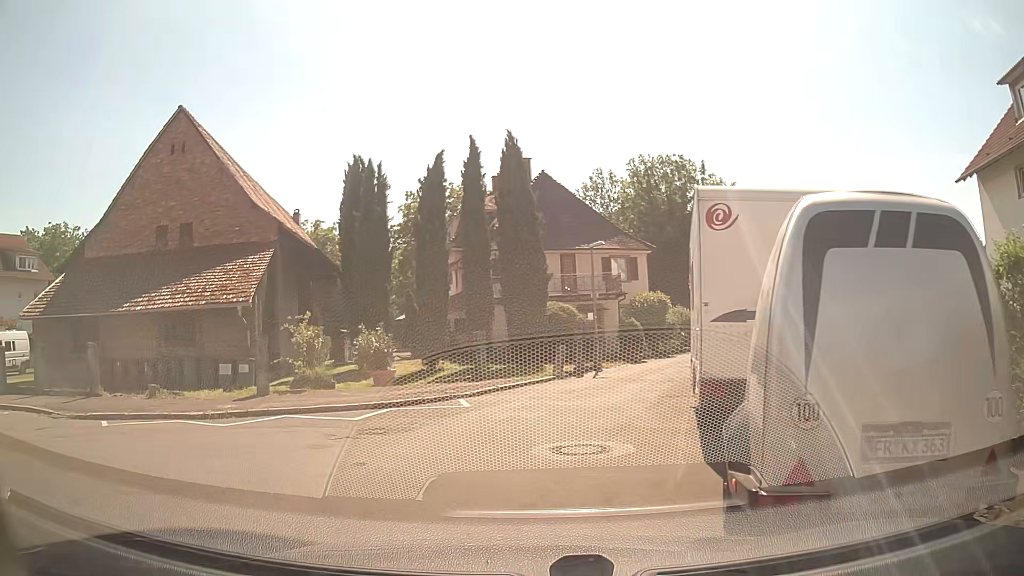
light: Day
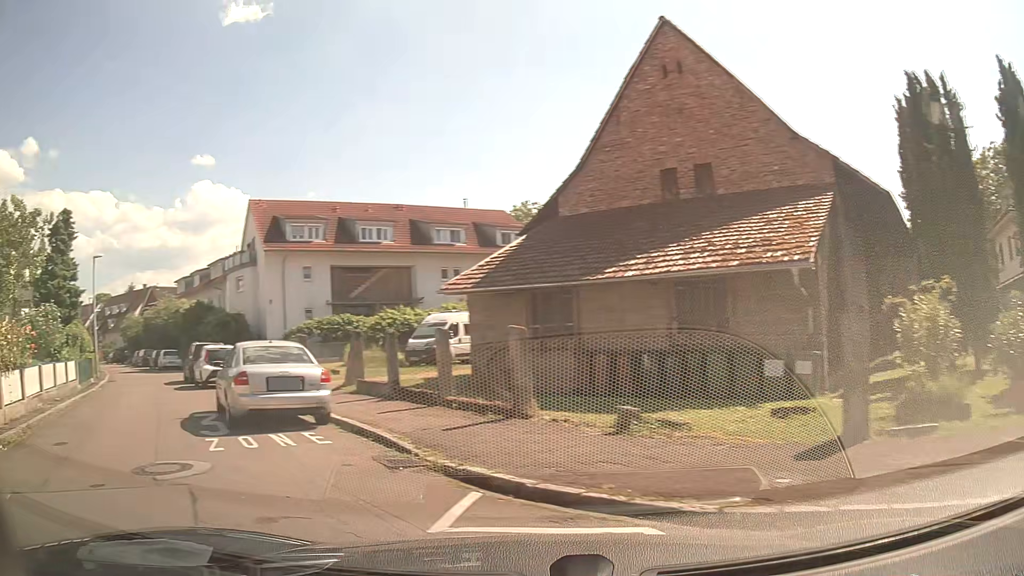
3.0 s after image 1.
(-2.2, +7.6) m; -47°
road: residential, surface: asphalt
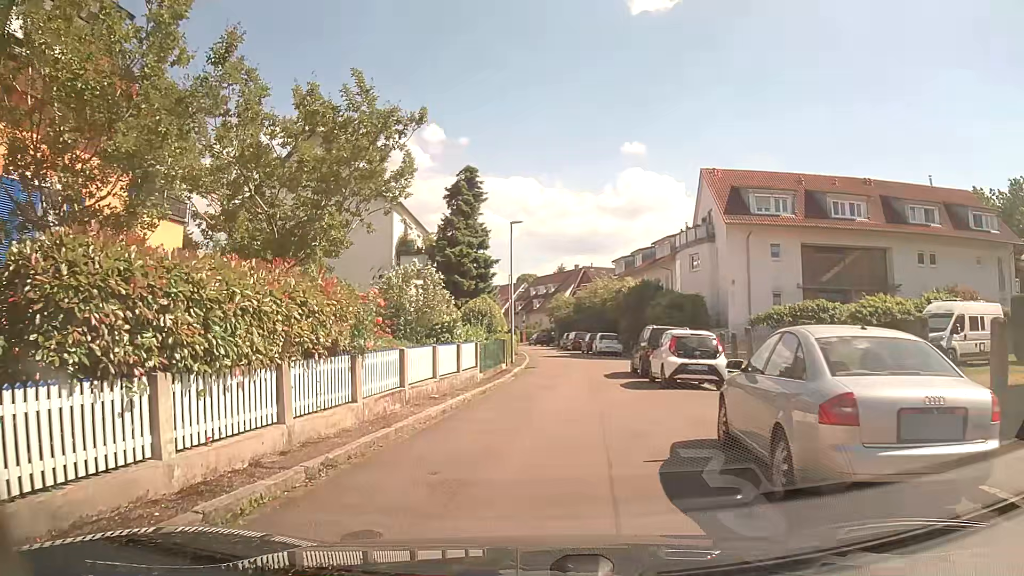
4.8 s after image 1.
(-2.4, +5.8) m; -35°
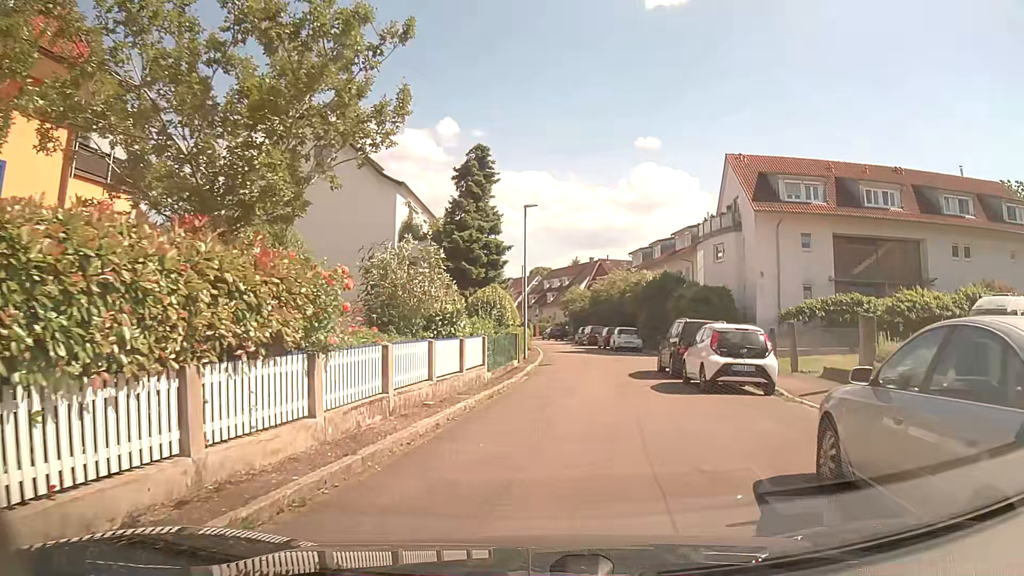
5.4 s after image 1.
(-0.1, +2.6) m; -3°
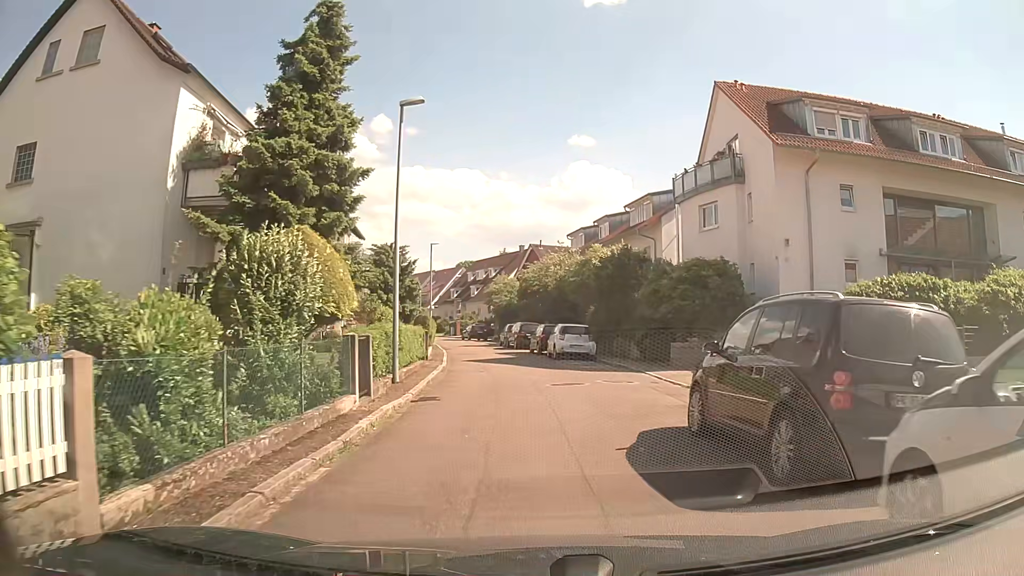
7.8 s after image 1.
(+1.4, +13.2) m; +8°
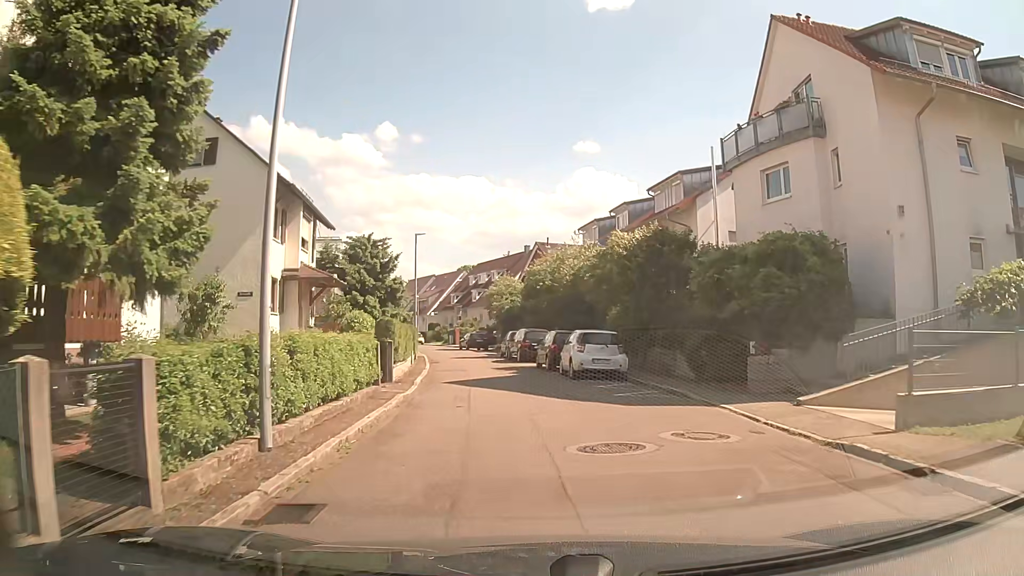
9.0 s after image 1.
(0.0, +7.7) m; -1°
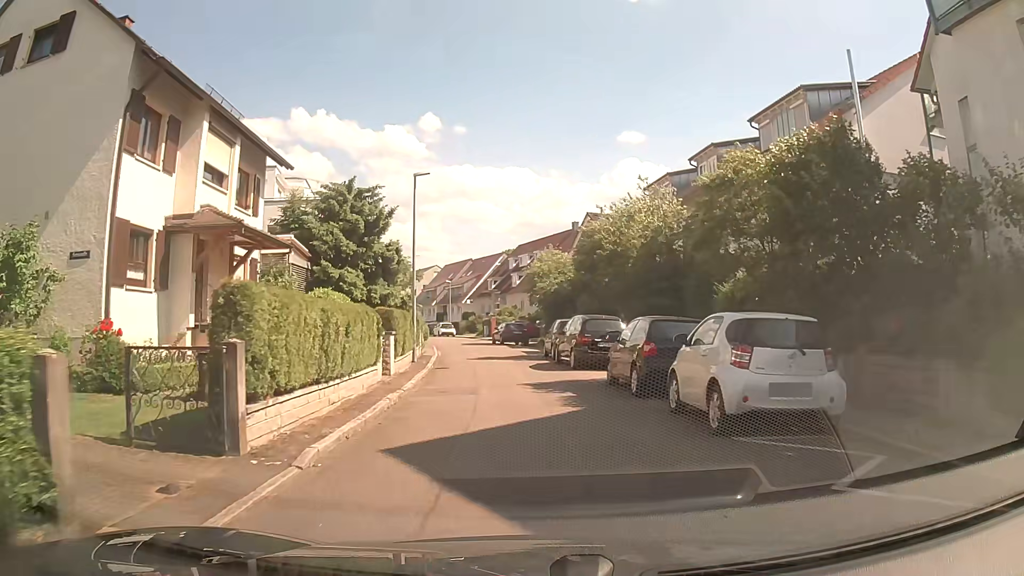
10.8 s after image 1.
(-0.4, +12.0) m; -5°
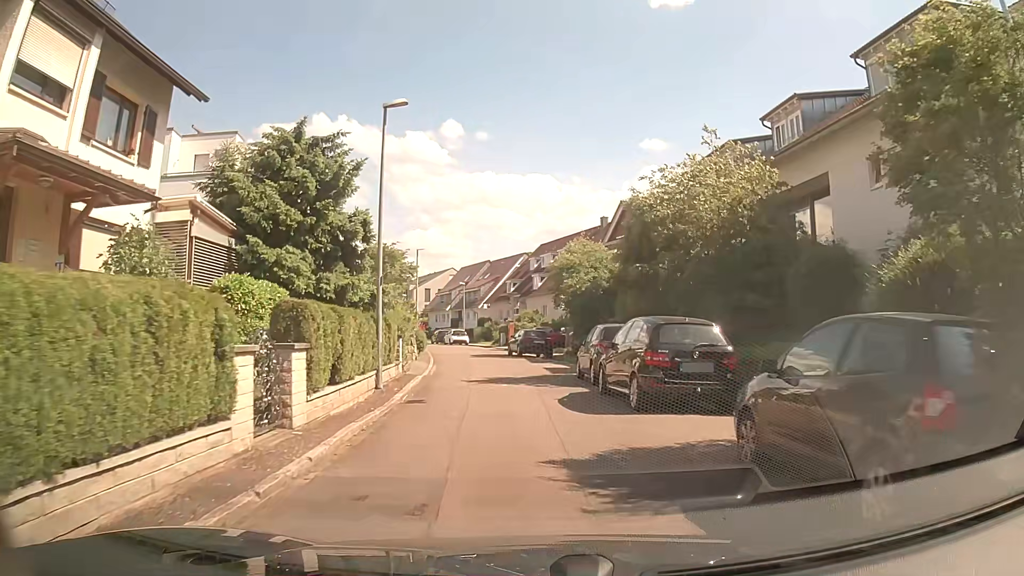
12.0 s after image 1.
(0.0, +8.3) m; -1°
